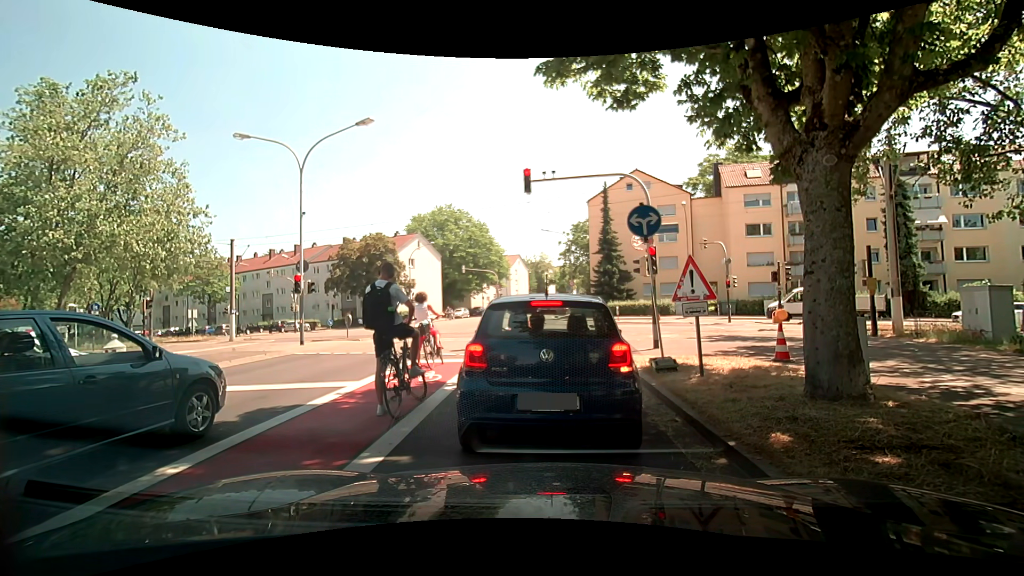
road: tertiary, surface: asphalt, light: Day
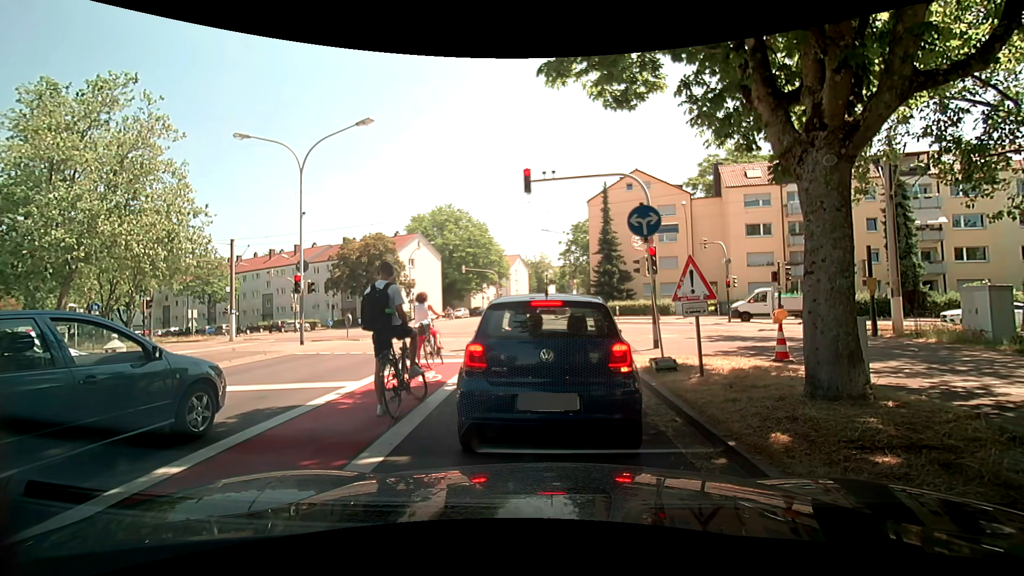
(0.0, 0.0) m; 0°
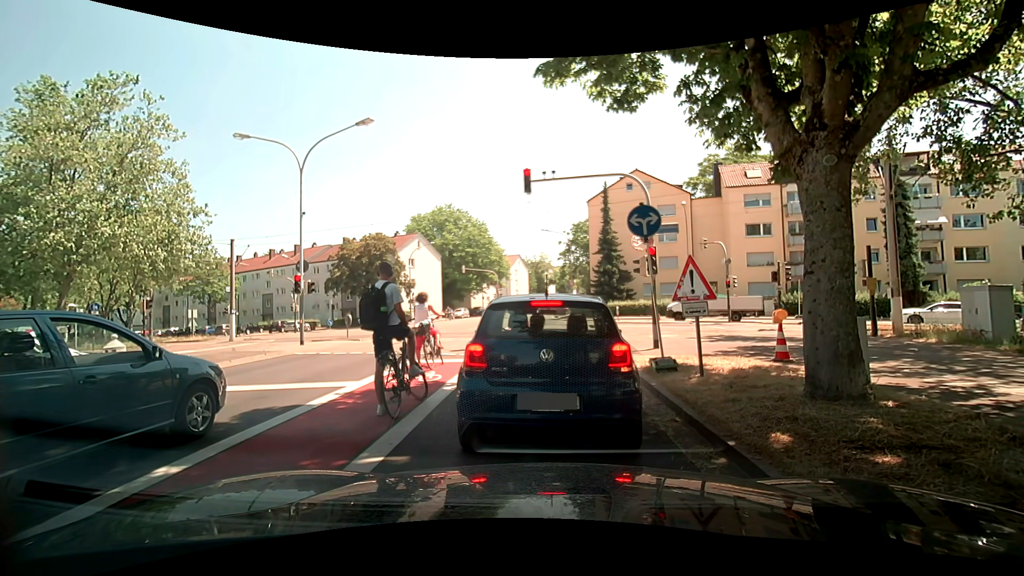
(0.0, 0.0) m; 0°
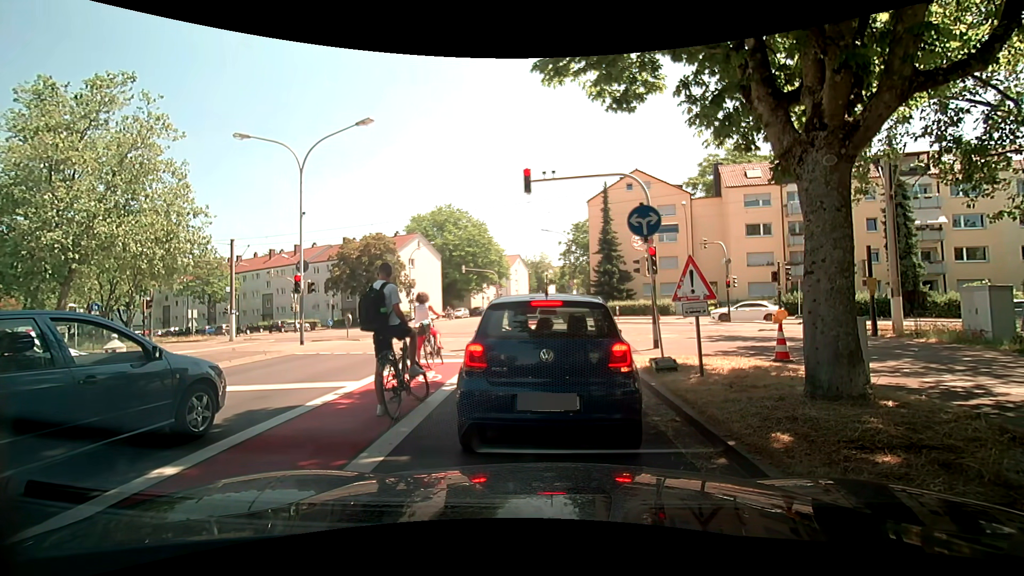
(0.0, 0.0) m; 0°
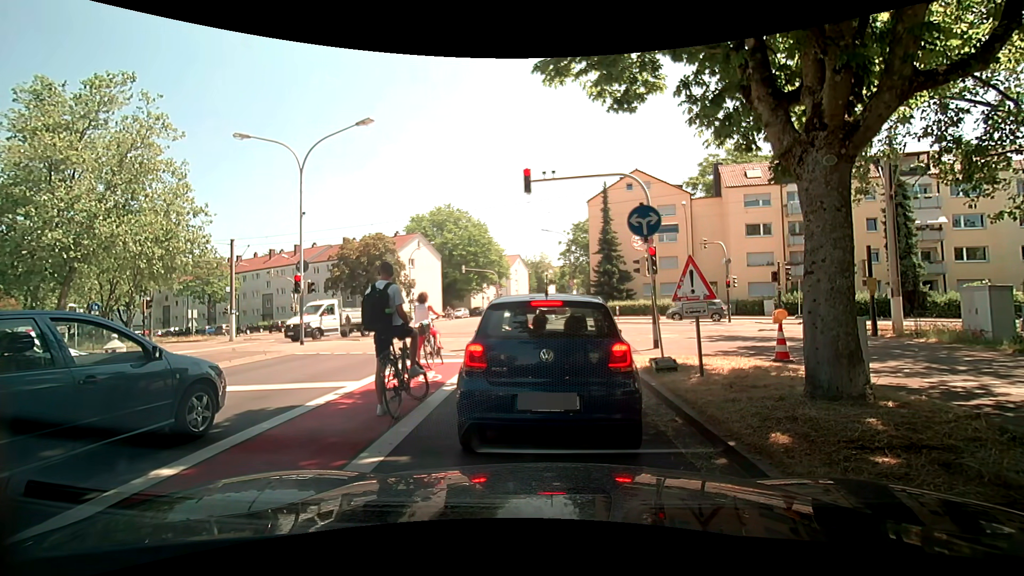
(0.0, 0.0) m; 0°
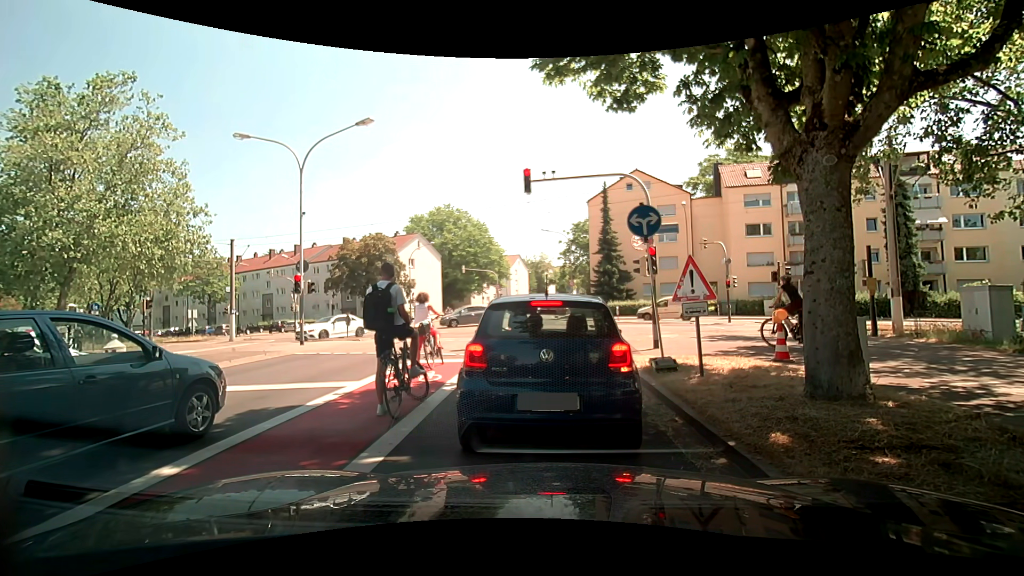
(0.0, 0.0) m; 0°
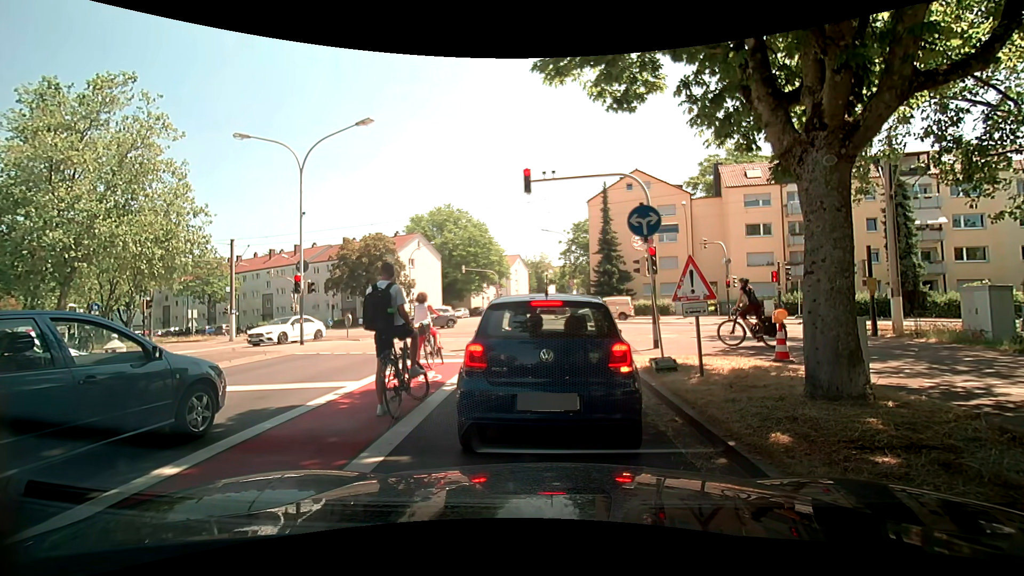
(0.0, 0.0) m; 0°
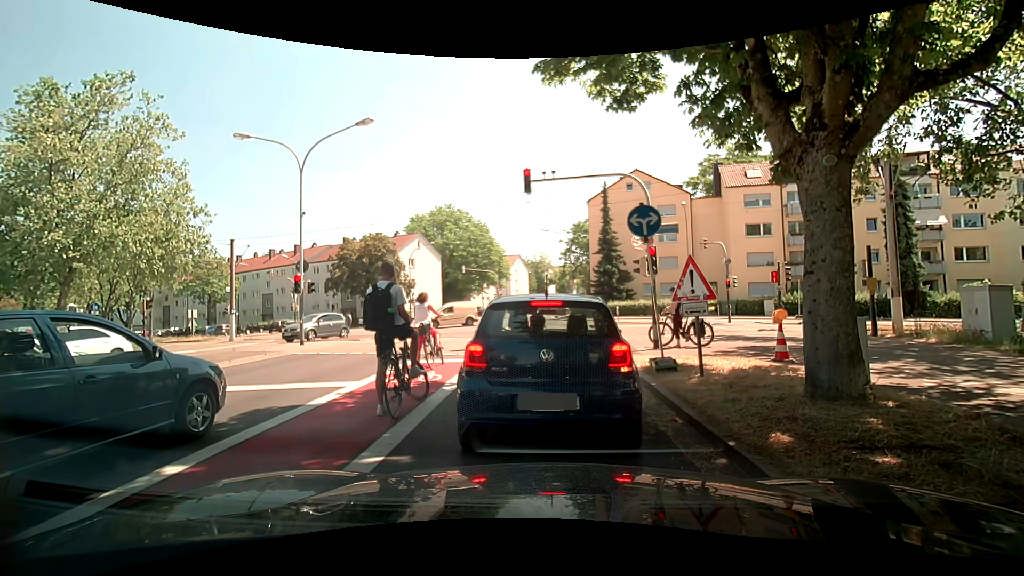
(0.0, 0.0) m; 0°
